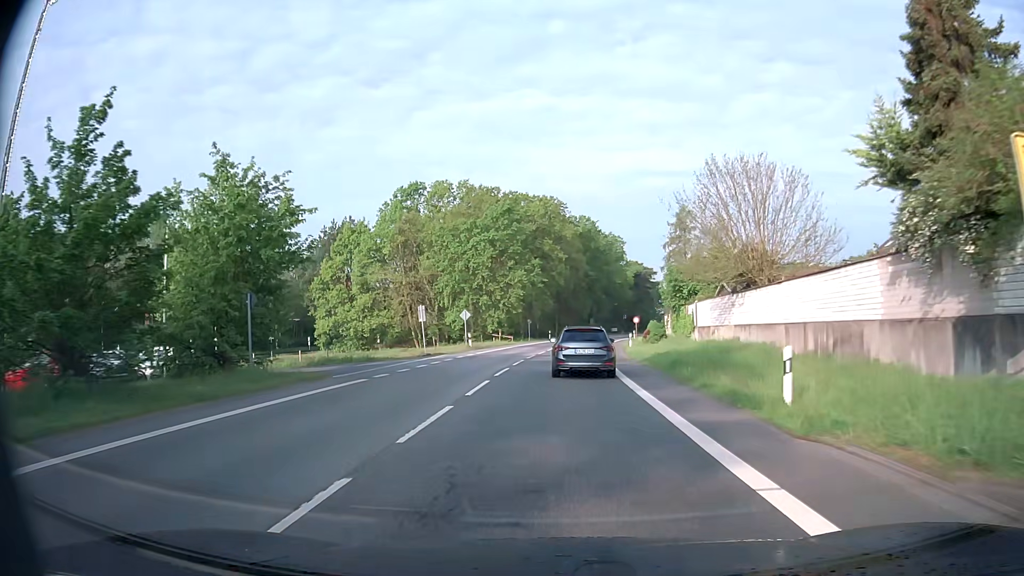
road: secondary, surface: asphalt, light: Day
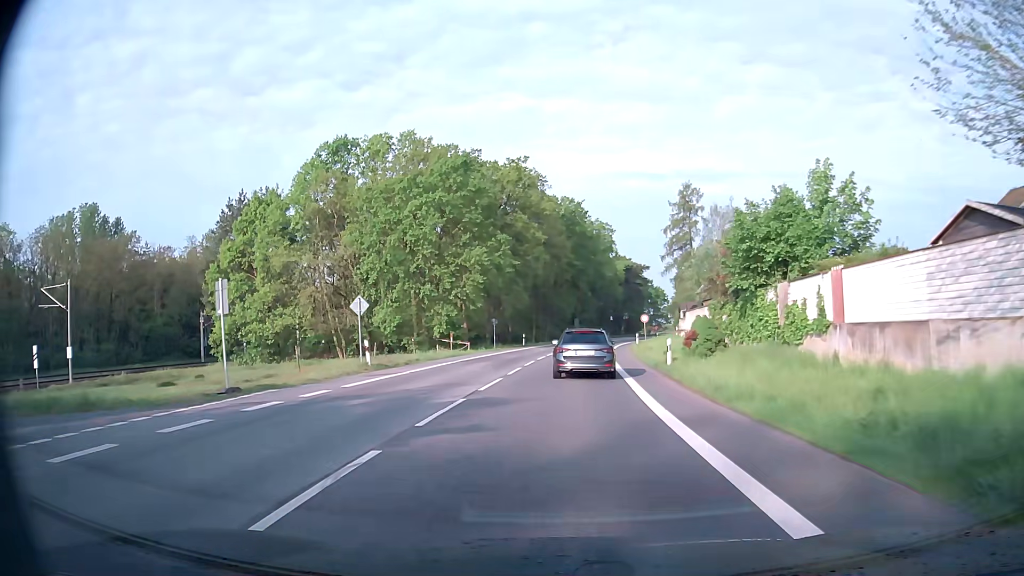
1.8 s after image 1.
(+0.4, +22.8) m; +2°
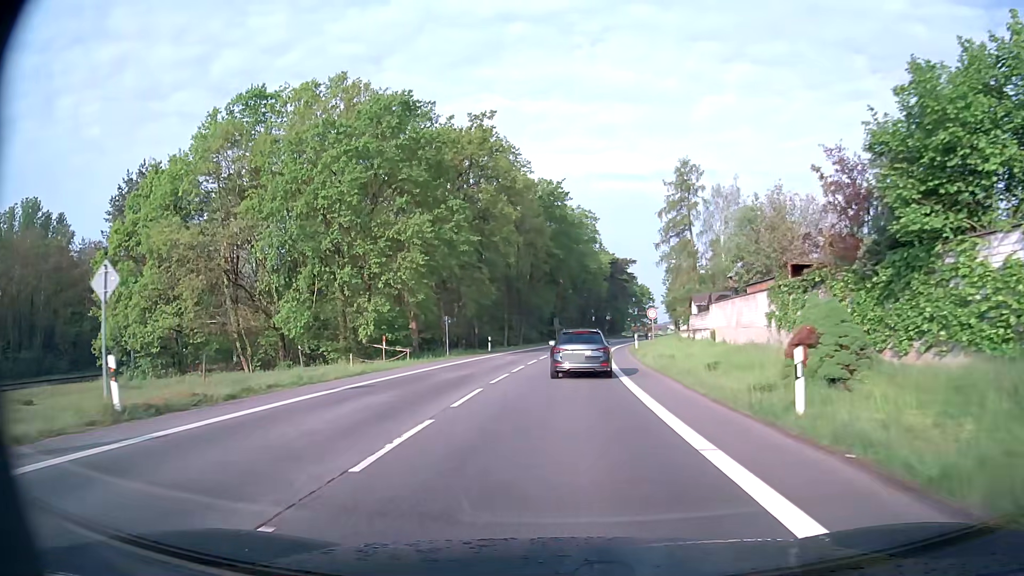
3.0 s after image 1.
(+0.3, +15.3) m; +2°
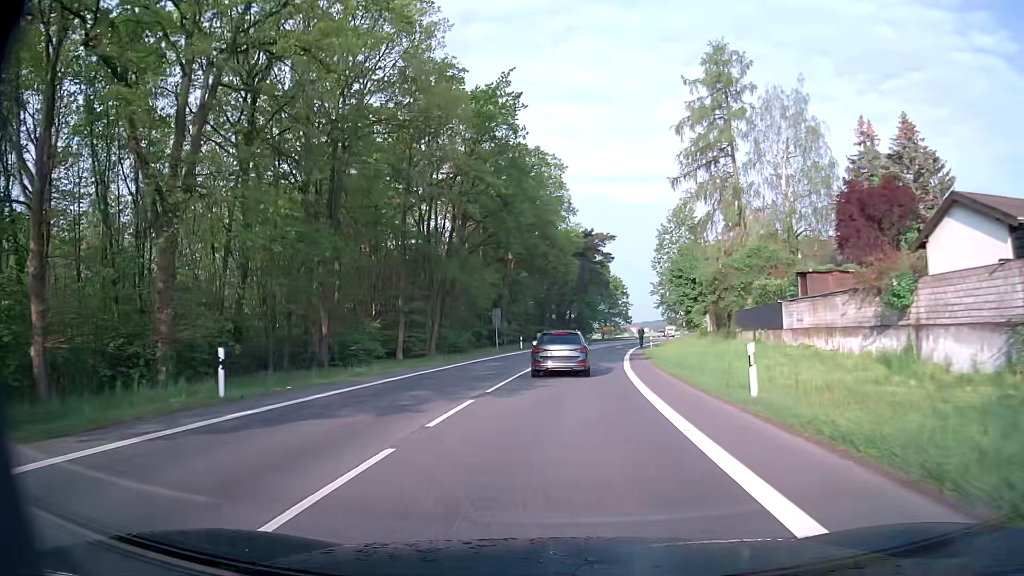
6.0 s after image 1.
(+1.4, +38.6) m; +3°
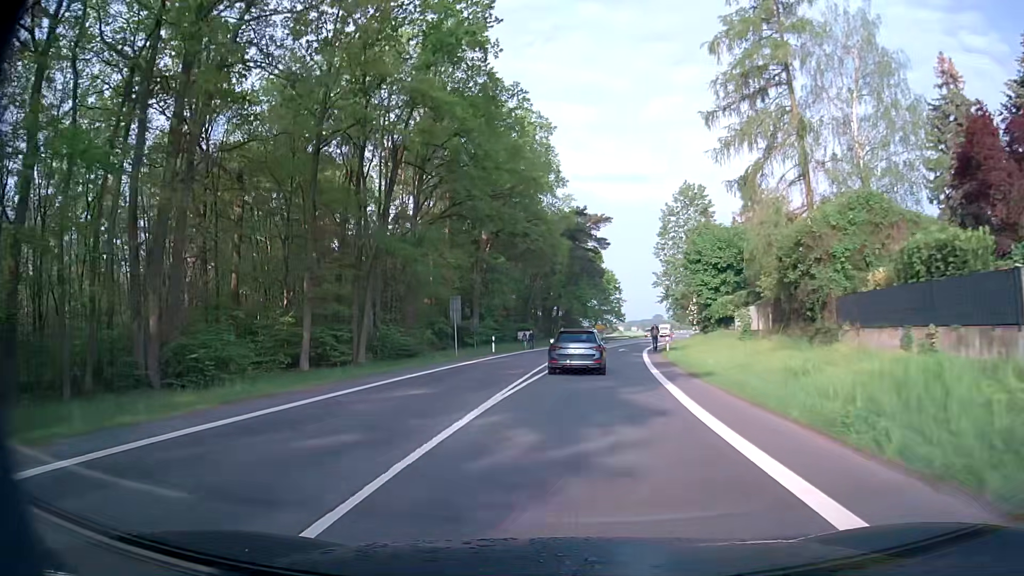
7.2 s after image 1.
(+0.2, +15.6) m; +1°
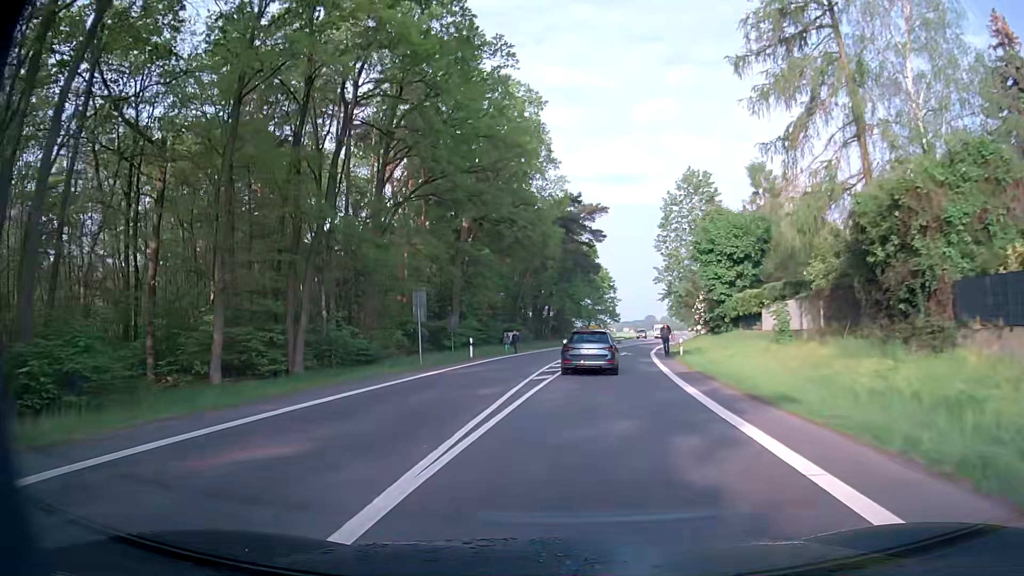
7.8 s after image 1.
(+0.1, +7.8) m; +1°
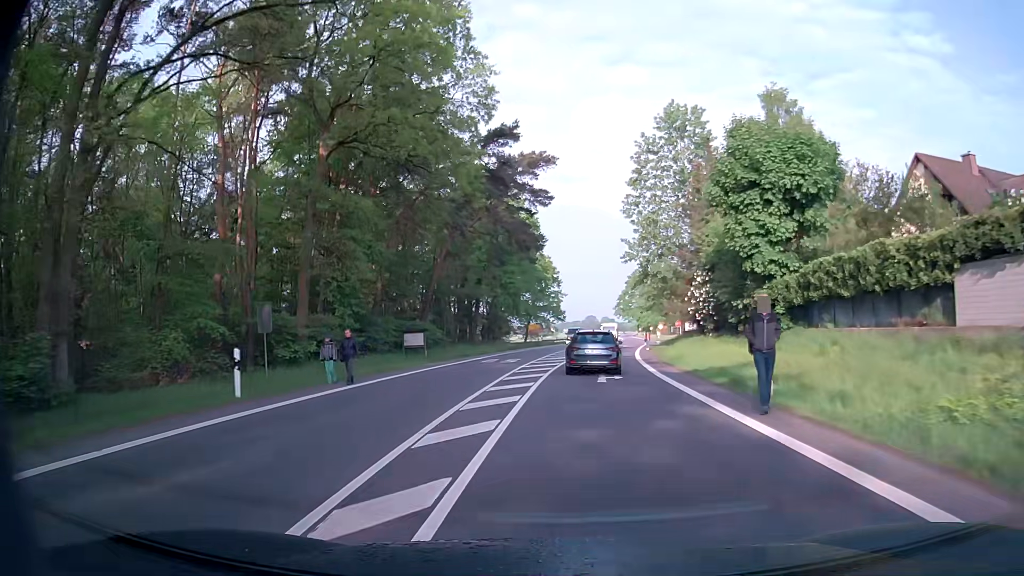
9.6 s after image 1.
(+0.9, +23.5) m; +5°
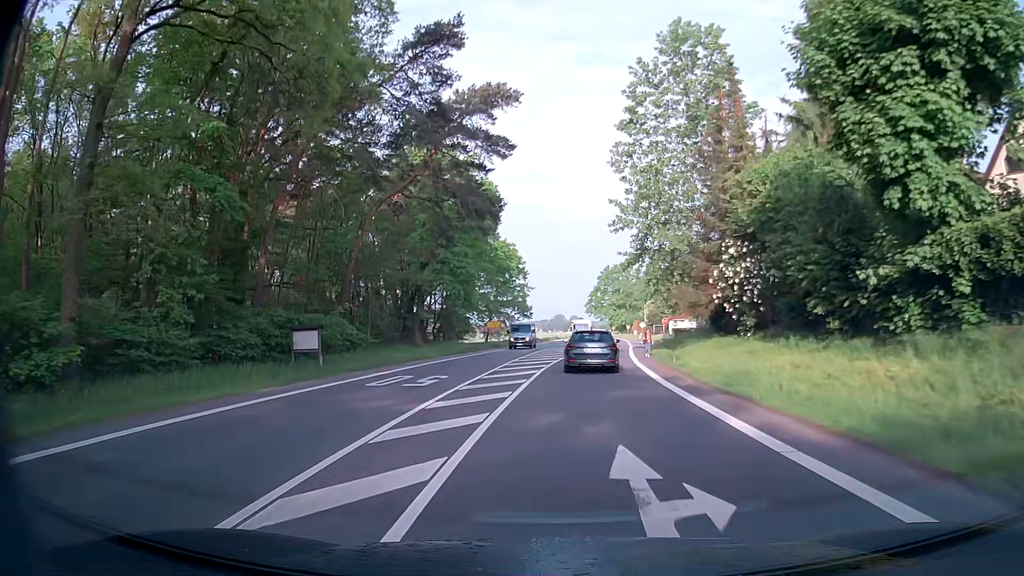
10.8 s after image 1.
(+0.4, +15.8) m; +3°
(0, +10) (0, +20) (+1, +30) (+2, +40) (+3, +50) (+4, +60) (+5, +70) (+6, +80) (+7, +90) (+7, +100) m
